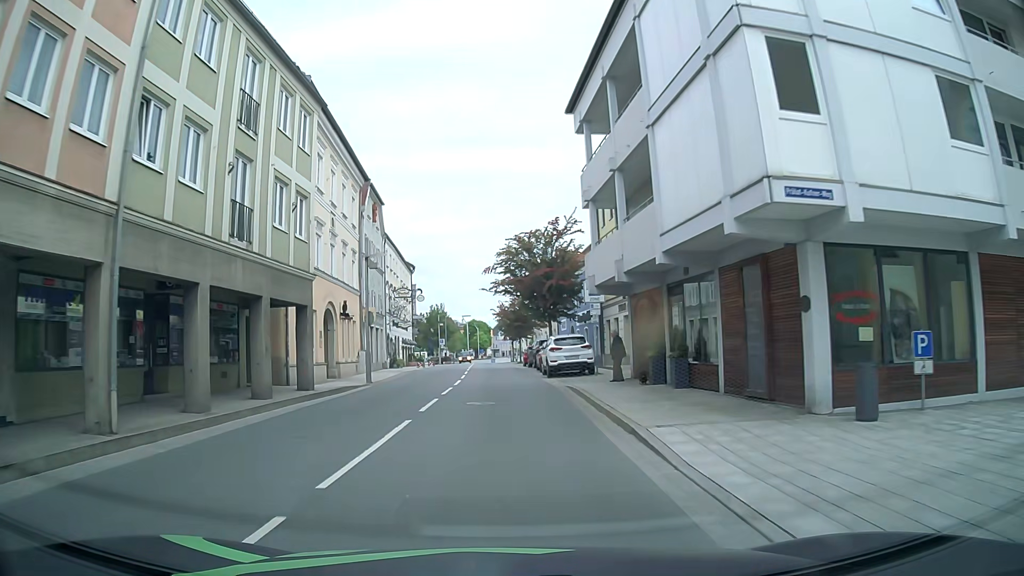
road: primary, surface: asphalt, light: Day
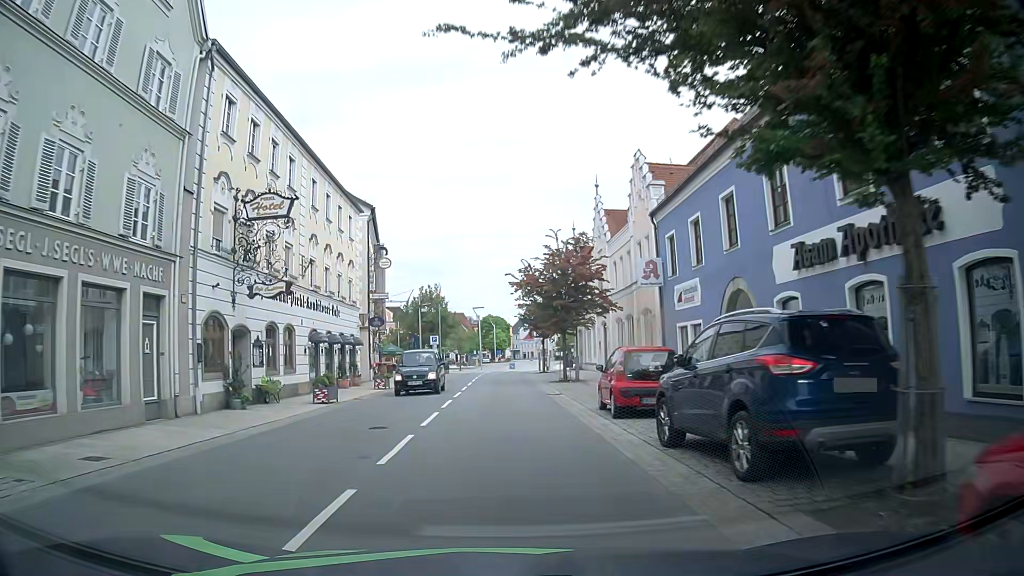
(-1.2, +32.6) m; -3°
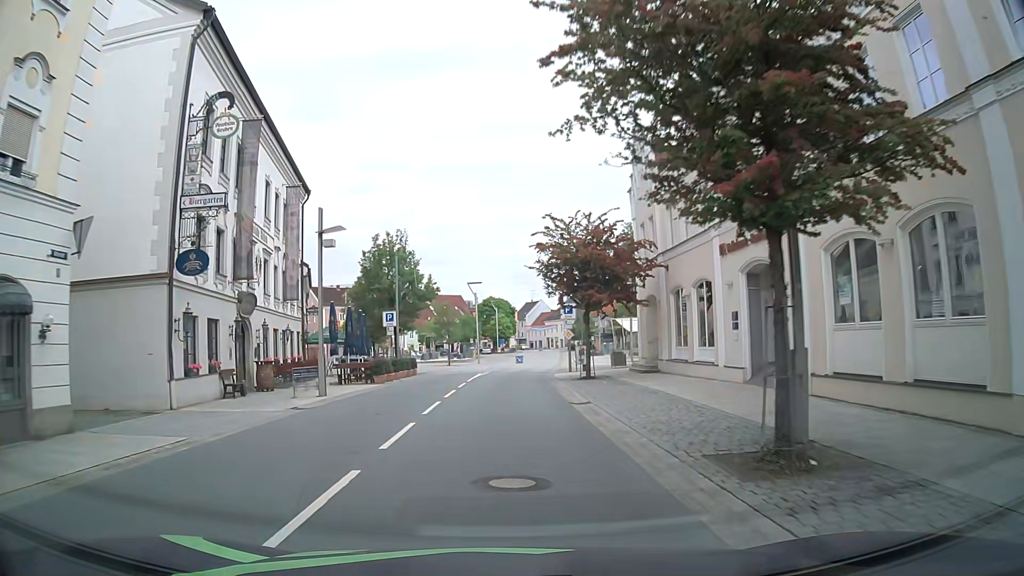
(-0.3, +26.5) m; -1°
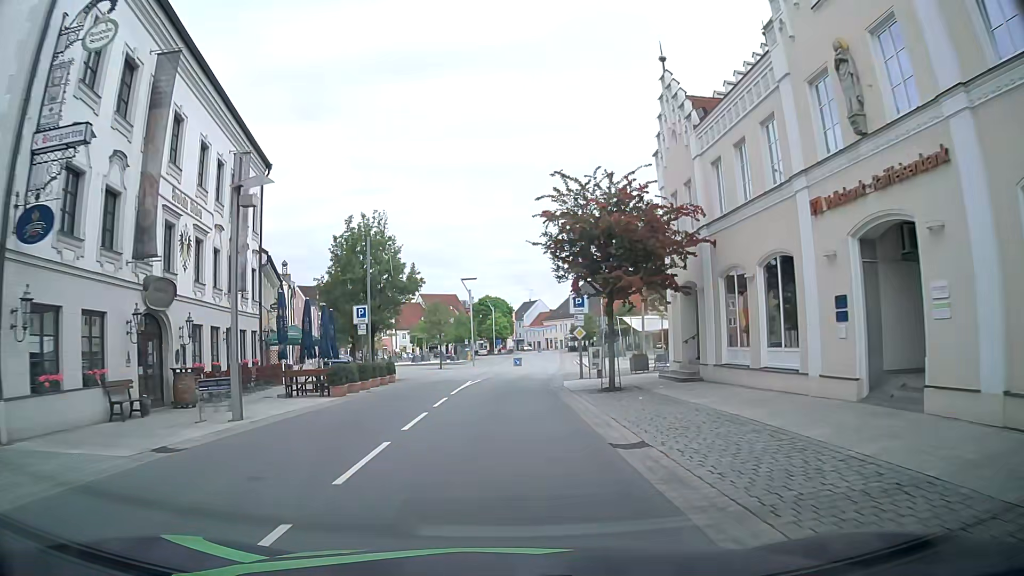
(0.0, +6.7) m; 0°
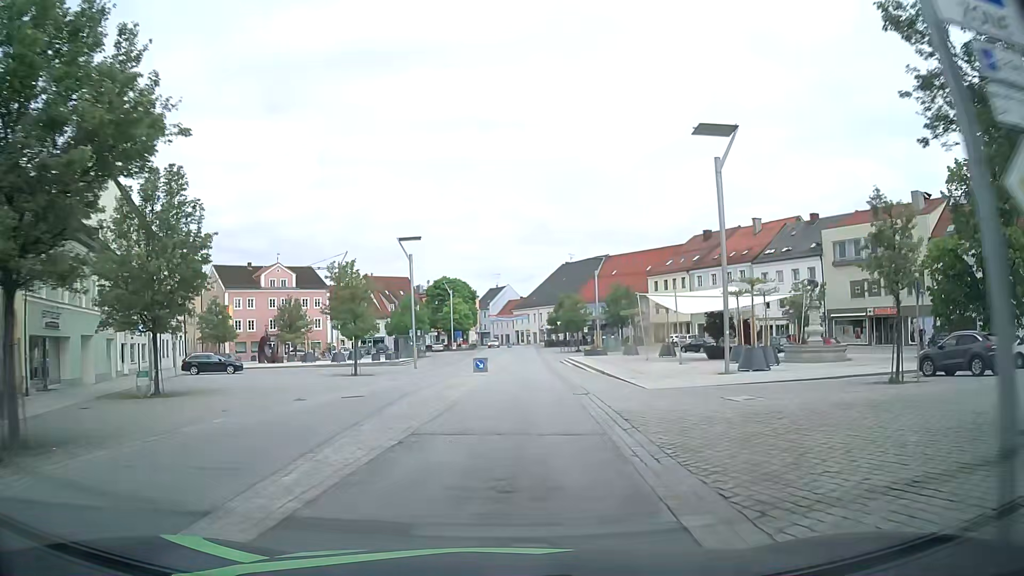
(+0.2, +27.0) m; +2°
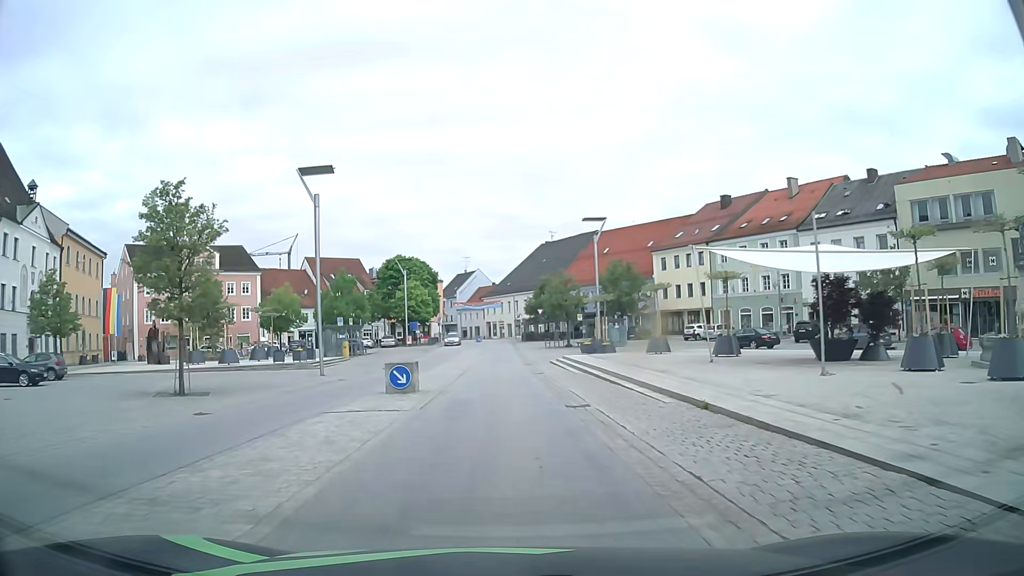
(+0.8, +20.6) m; +3°
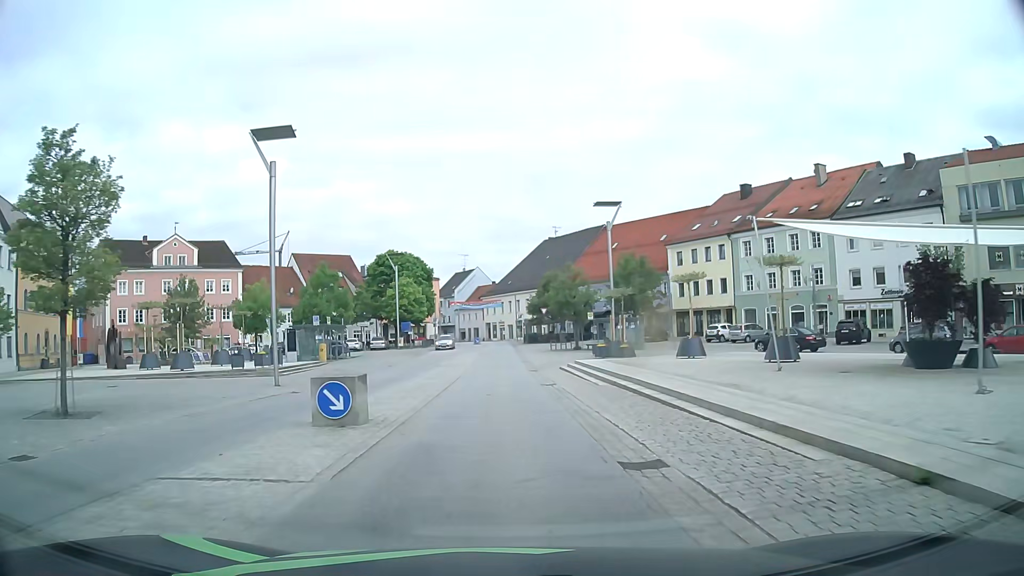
(0.0, +7.0) m; -1°
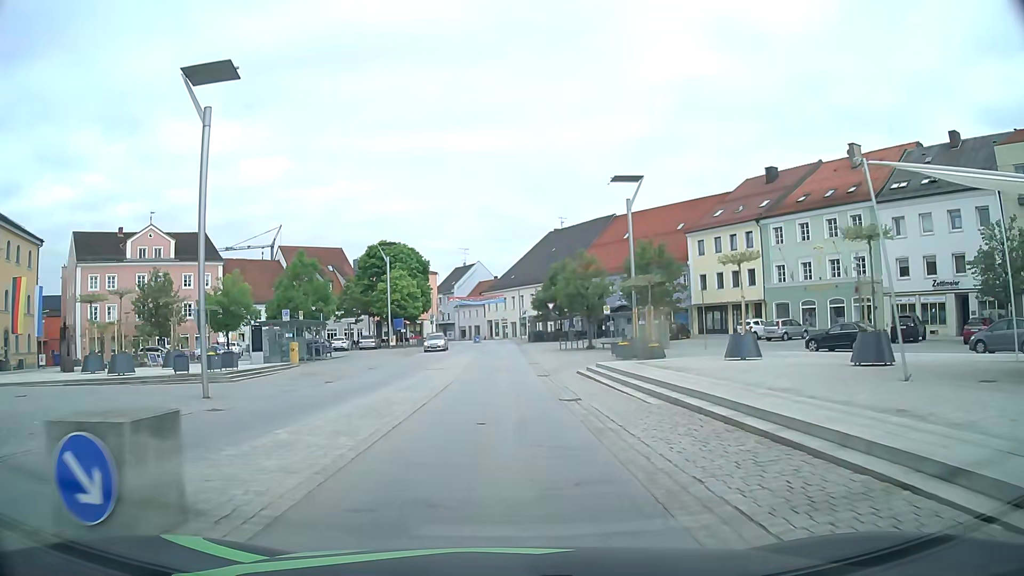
(0.0, +7.1) m; 0°
